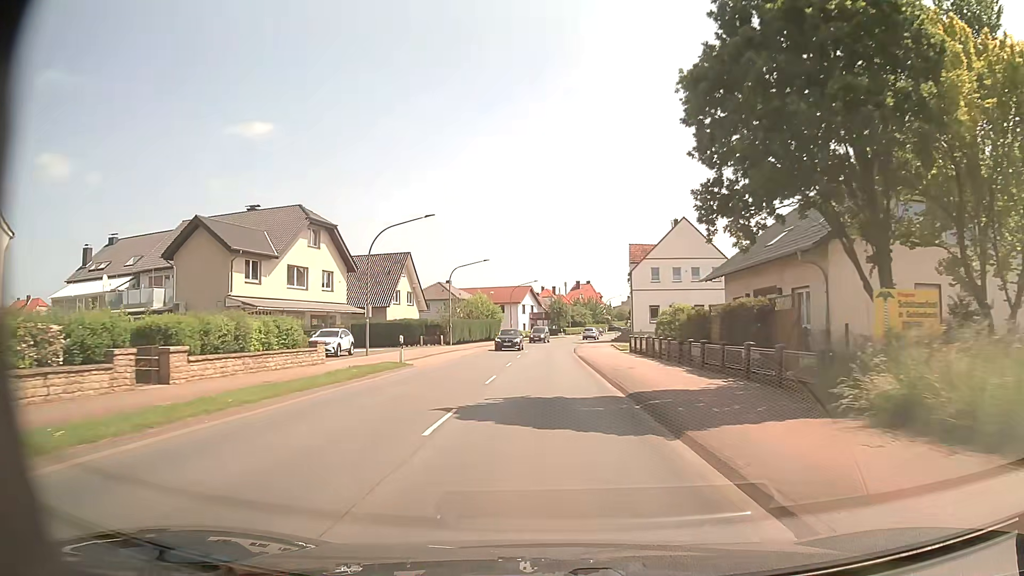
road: primary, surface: asphalt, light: Day
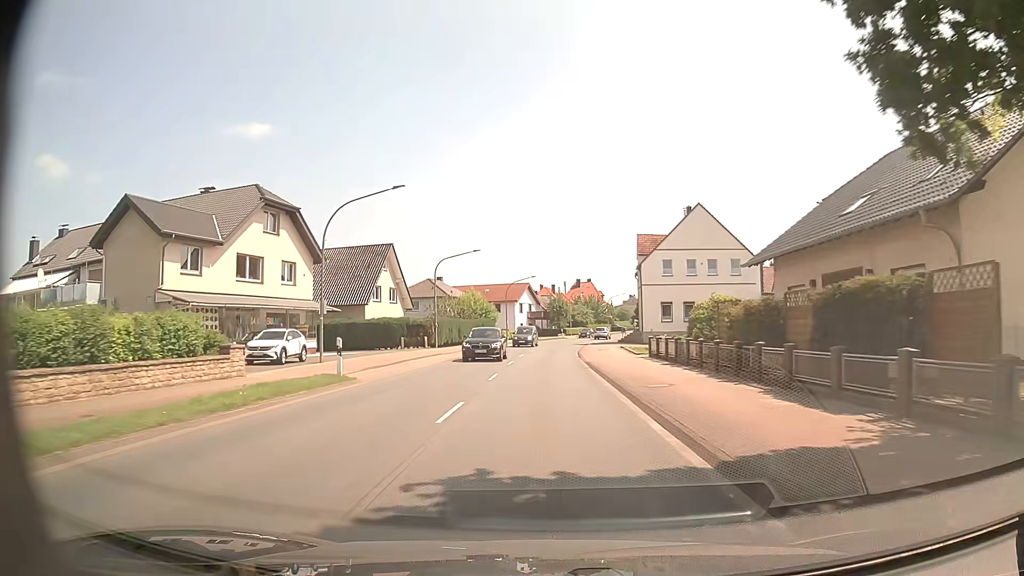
(0.0, +7.8) m; 0°
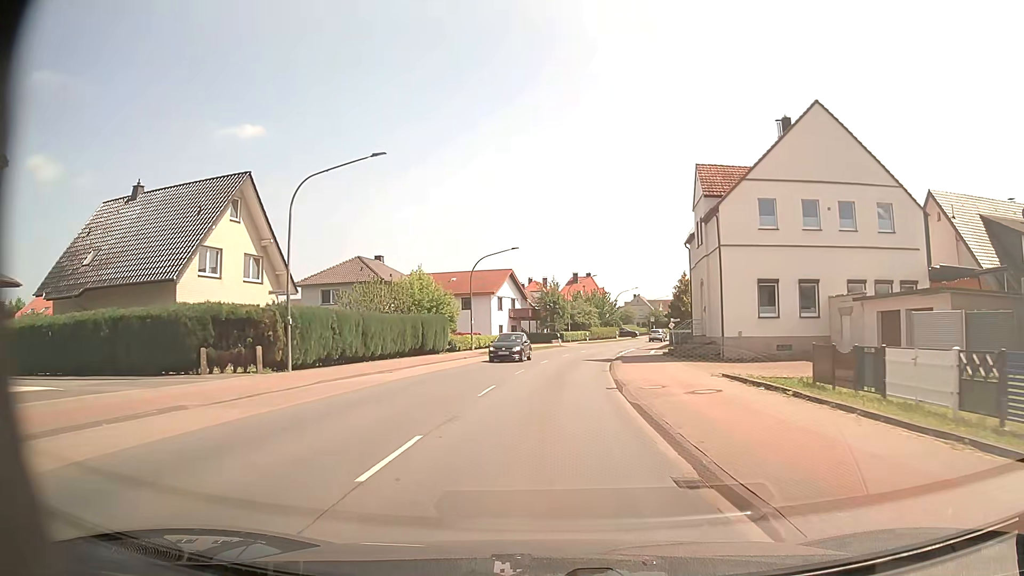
(+0.2, +31.0) m; +1°
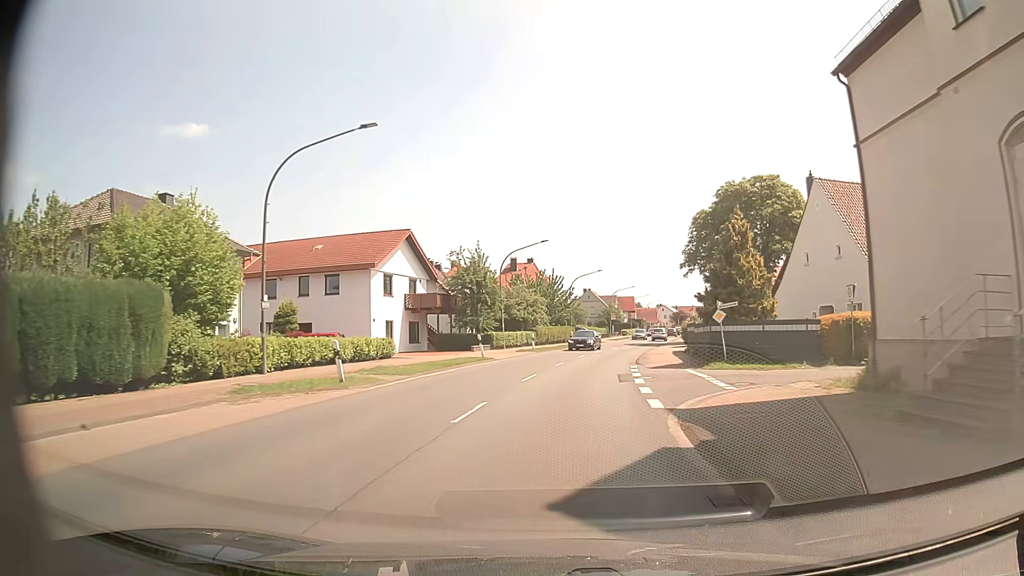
(+1.2, +30.9) m; +5°
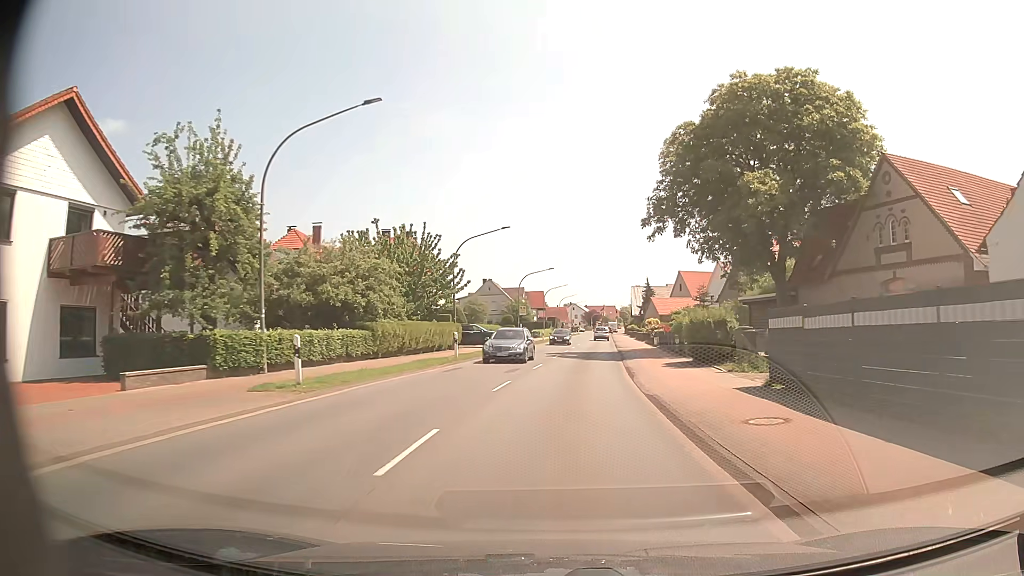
(+2.0, +30.9) m; +8°
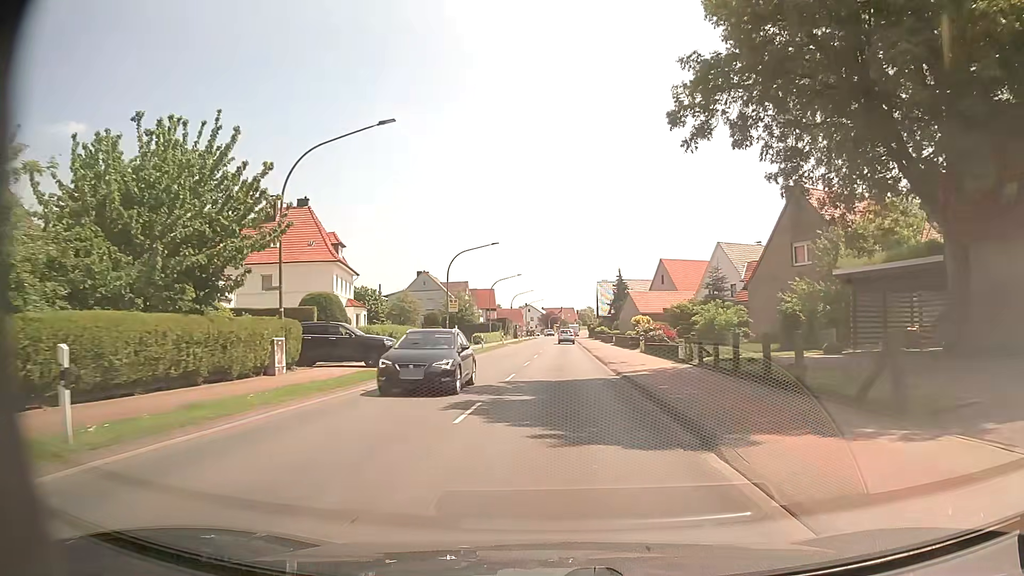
(+0.9, +23.2) m; +4°
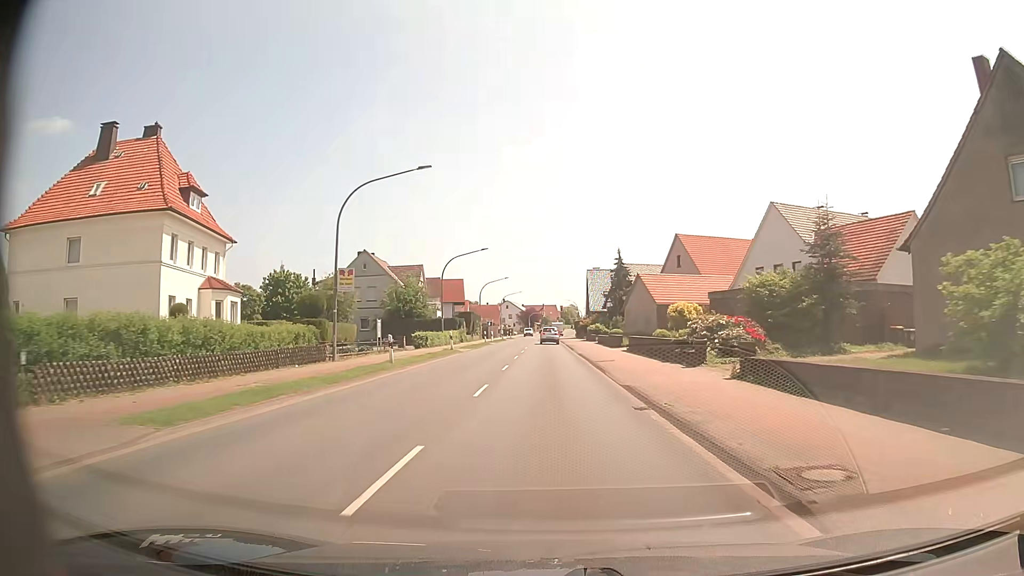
(+0.4, +23.1) m; +2°
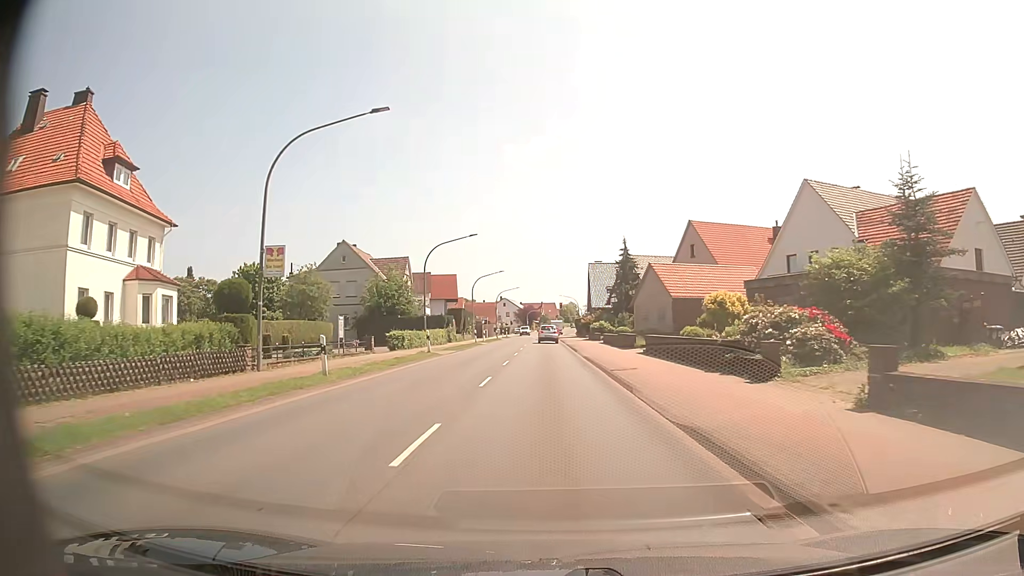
(0.0, +7.2) m; 0°
